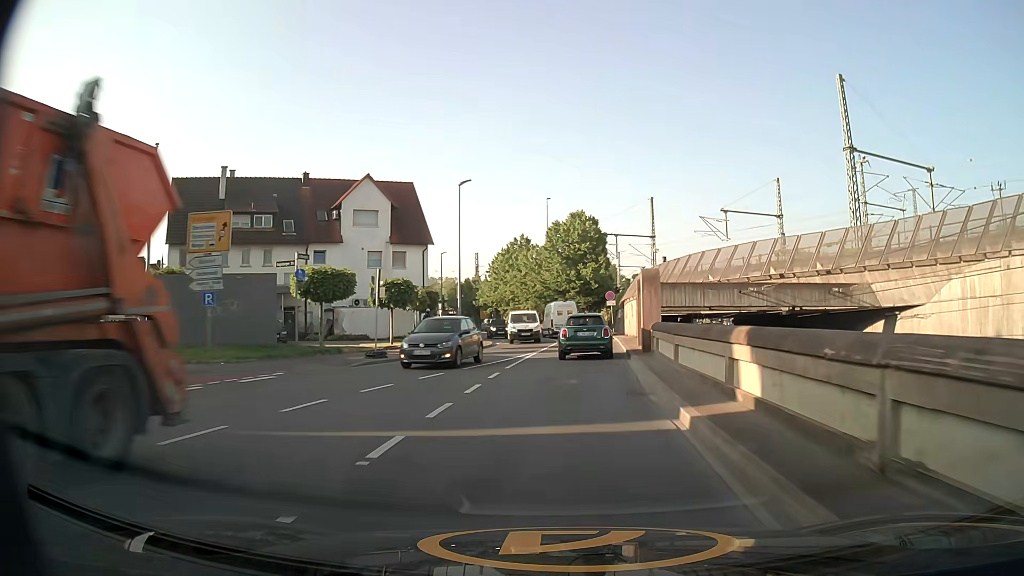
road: secondary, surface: asphalt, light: Day
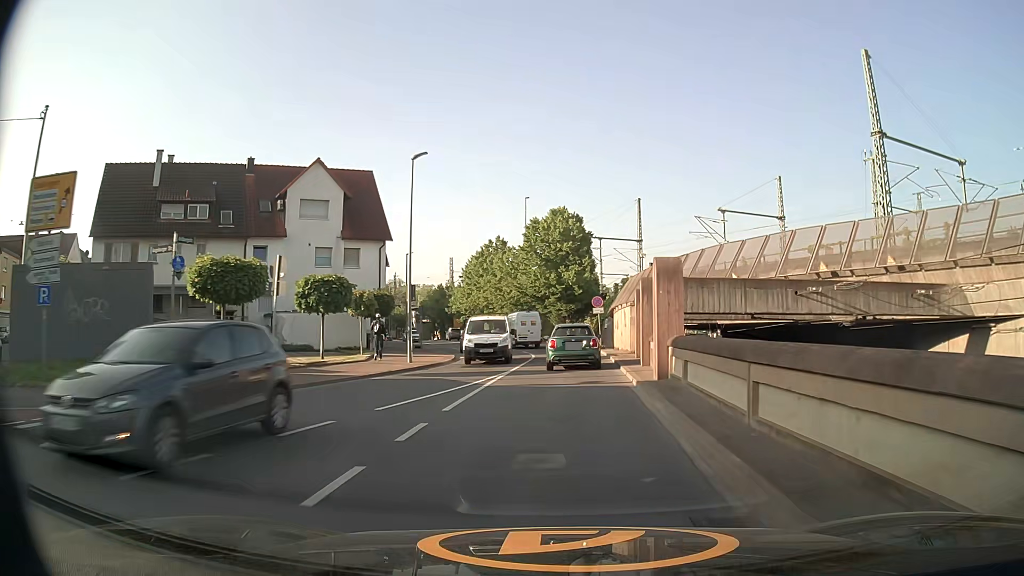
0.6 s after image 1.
(0.0, +7.2) m; +1°
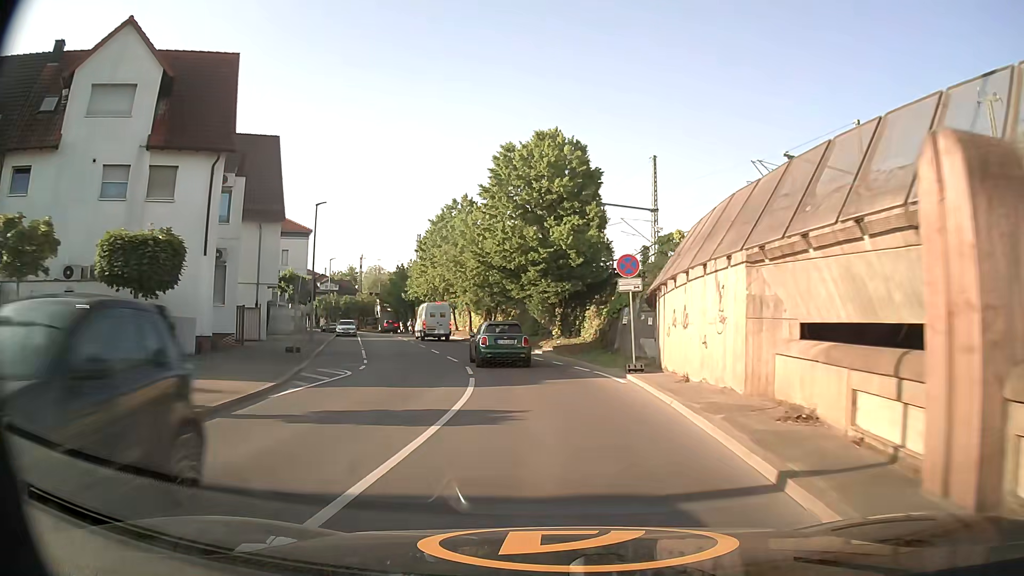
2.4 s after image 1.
(+0.4, +21.5) m; +1°
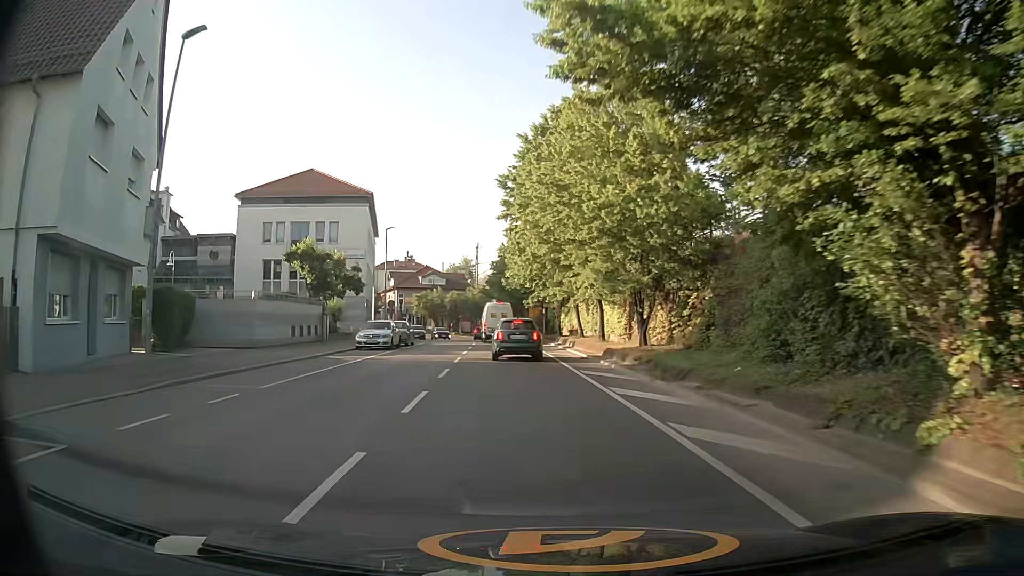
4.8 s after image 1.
(-2.2, +26.7) m; -13°
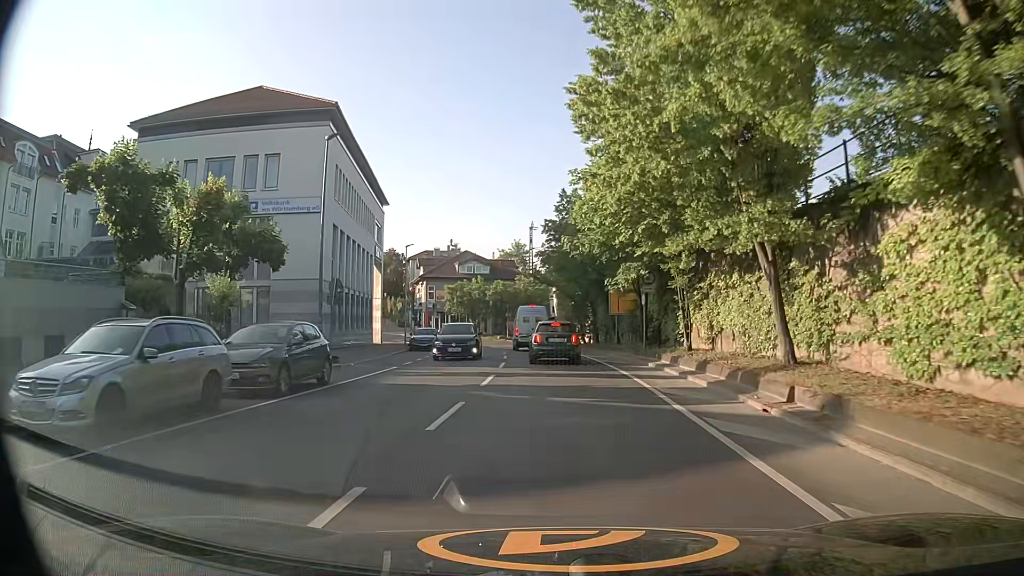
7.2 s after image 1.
(-1.6, +25.5) m; -5°
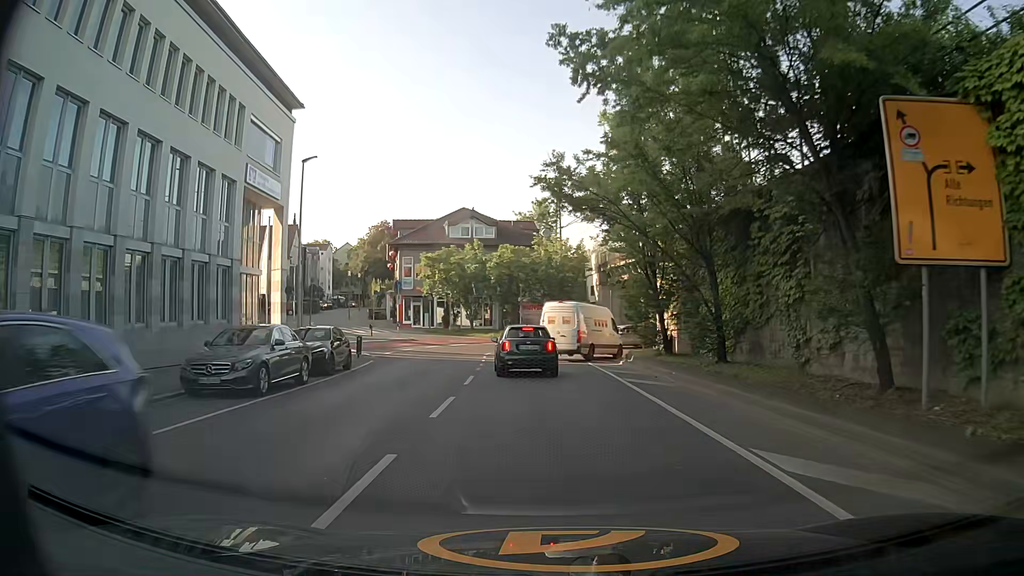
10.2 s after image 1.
(-0.3, +28.6) m; -2°
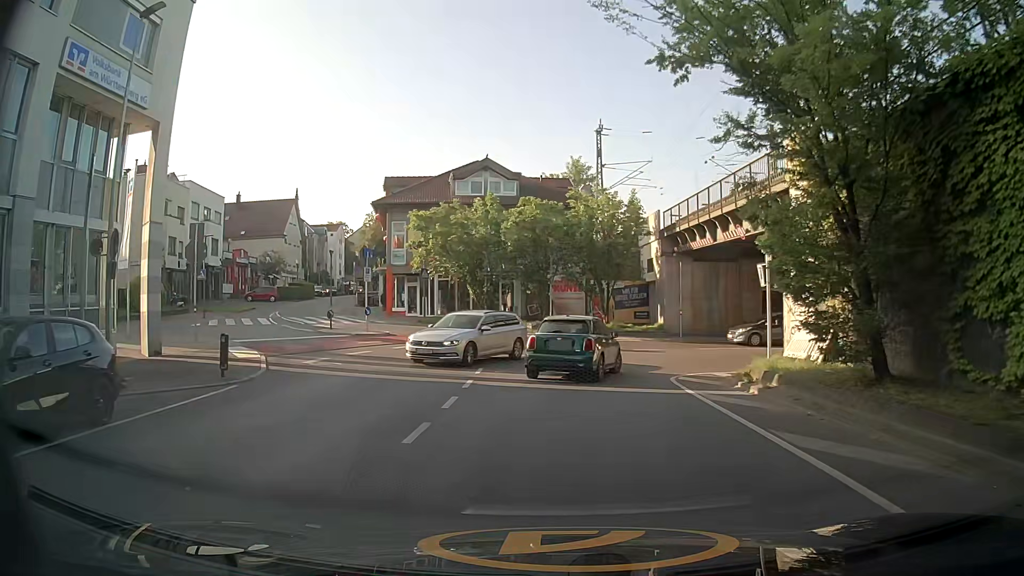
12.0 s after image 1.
(-0.5, +14.6) m; -4°
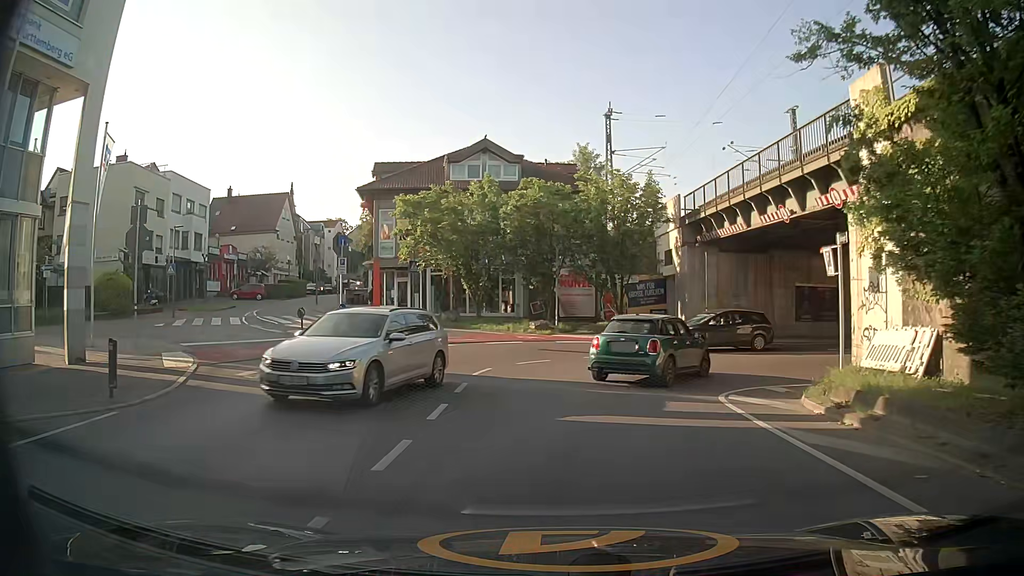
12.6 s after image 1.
(0.0, +4.3) m; -1°
